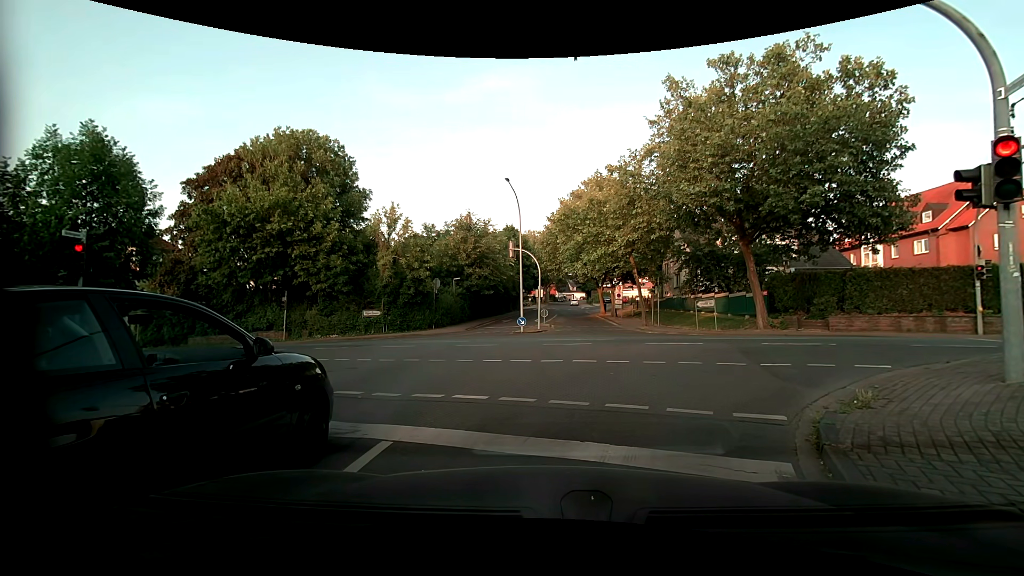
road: residential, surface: asphalt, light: Day
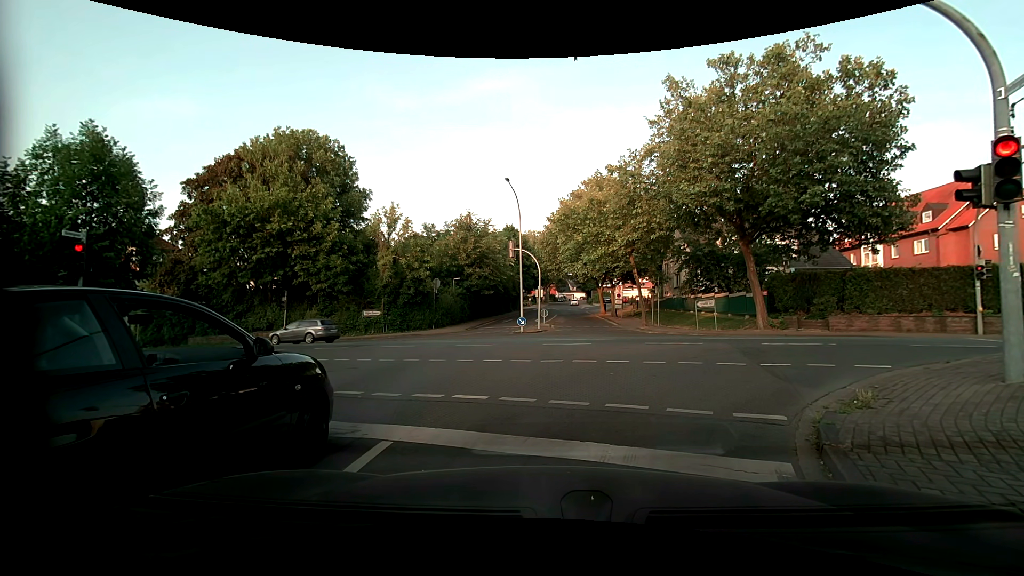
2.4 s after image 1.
(0.0, 0.0) m; 0°
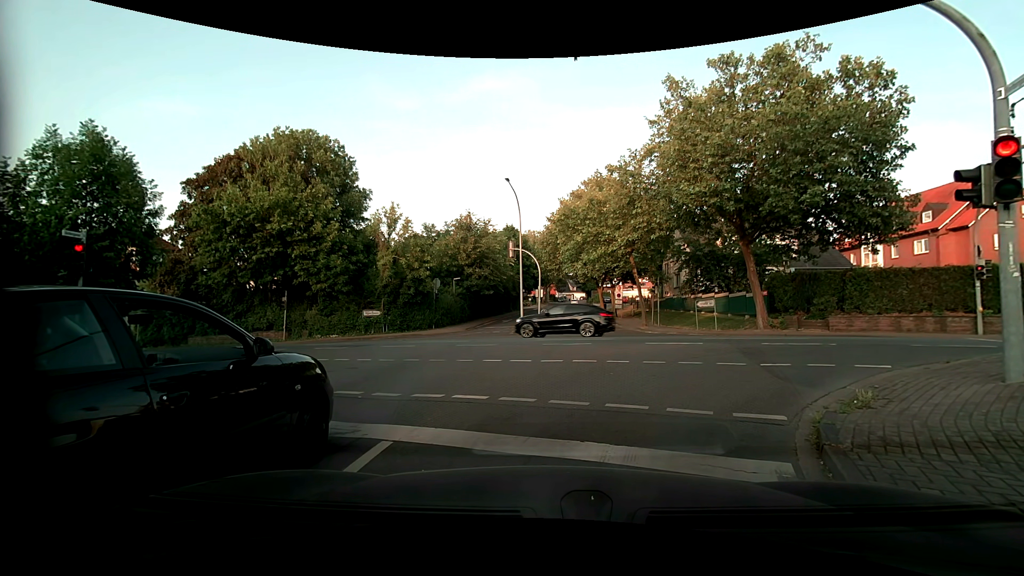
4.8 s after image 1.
(0.0, 0.0) m; 0°
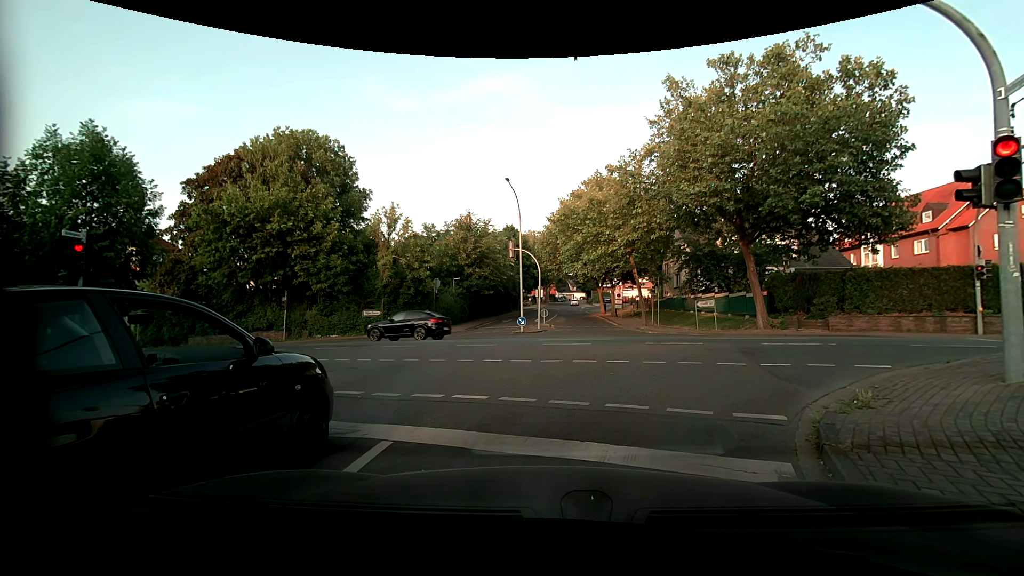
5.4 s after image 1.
(0.0, 0.0) m; 0°
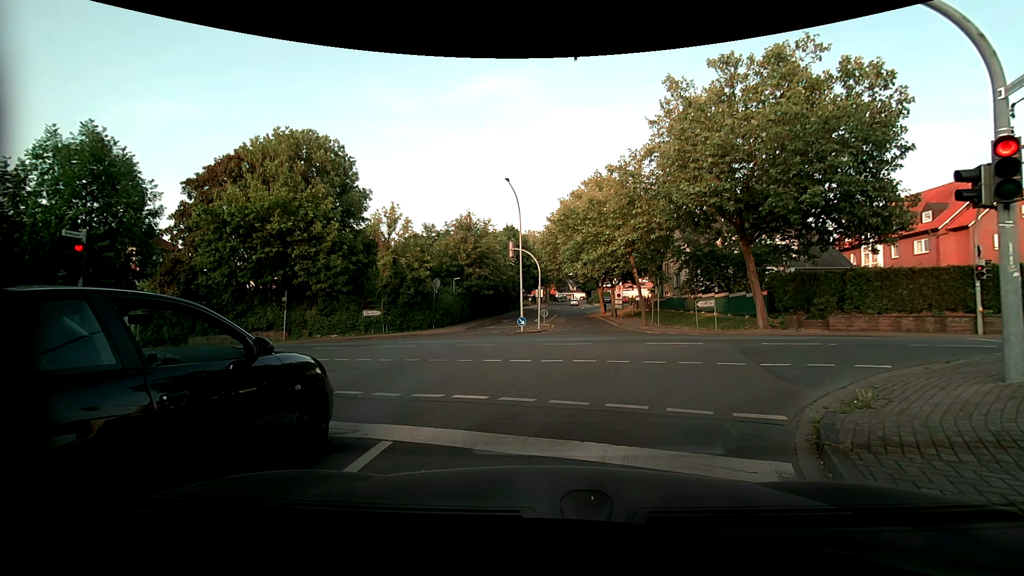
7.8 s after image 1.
(0.0, 0.0) m; 0°
